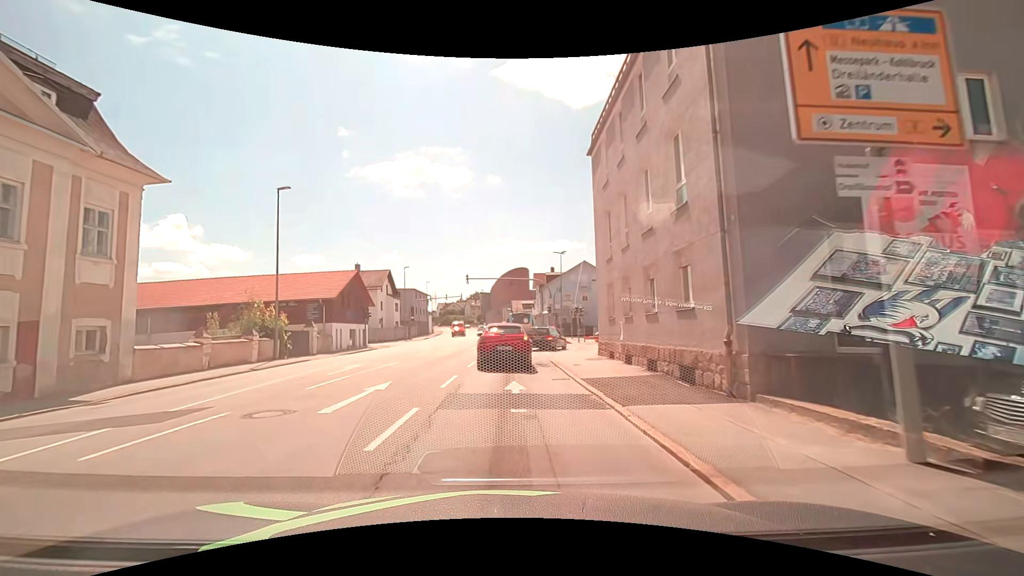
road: tertiary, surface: asphalt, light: Day
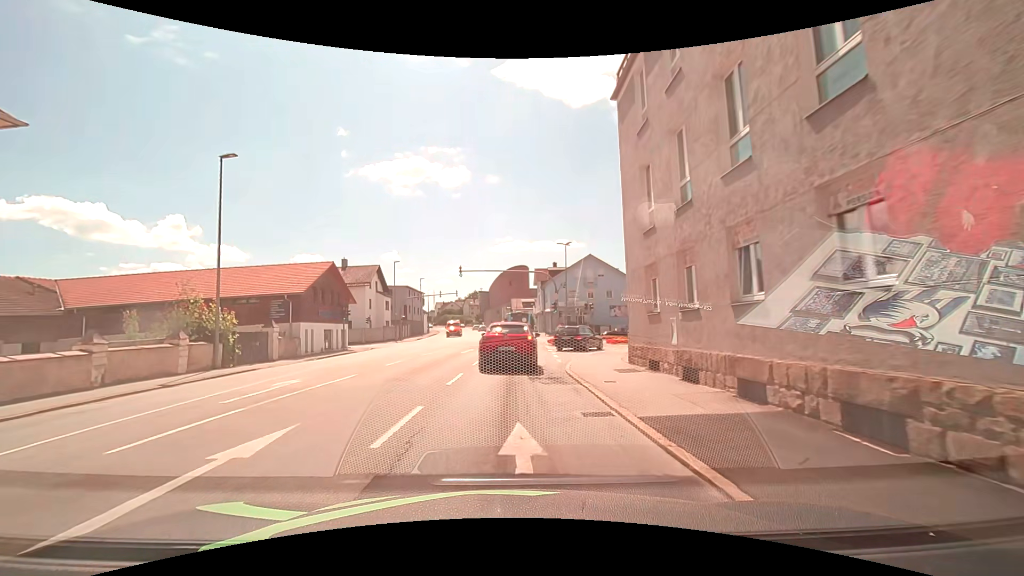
(0.0, +5.8) m; 0°
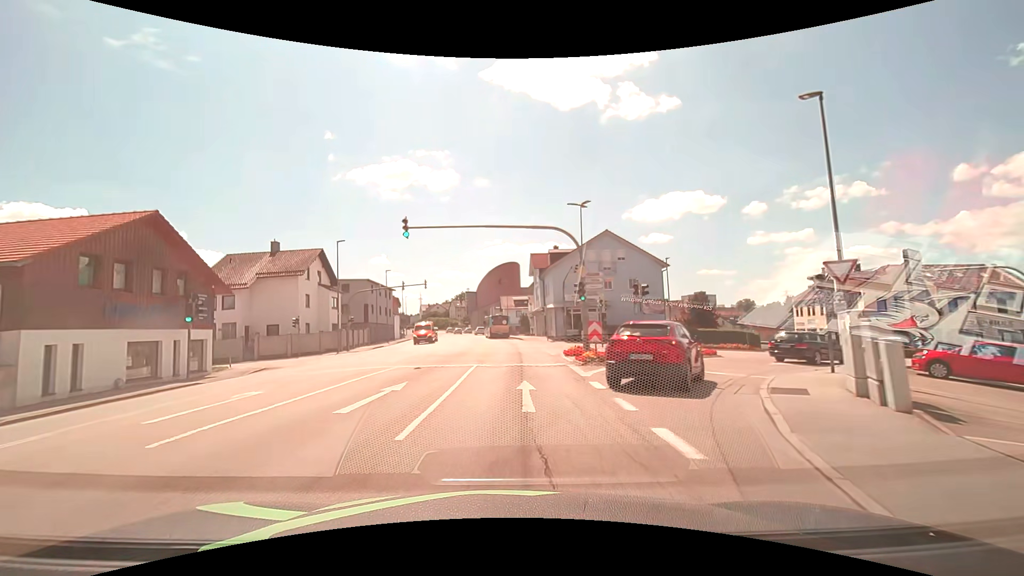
(+0.1, +18.1) m; +1°
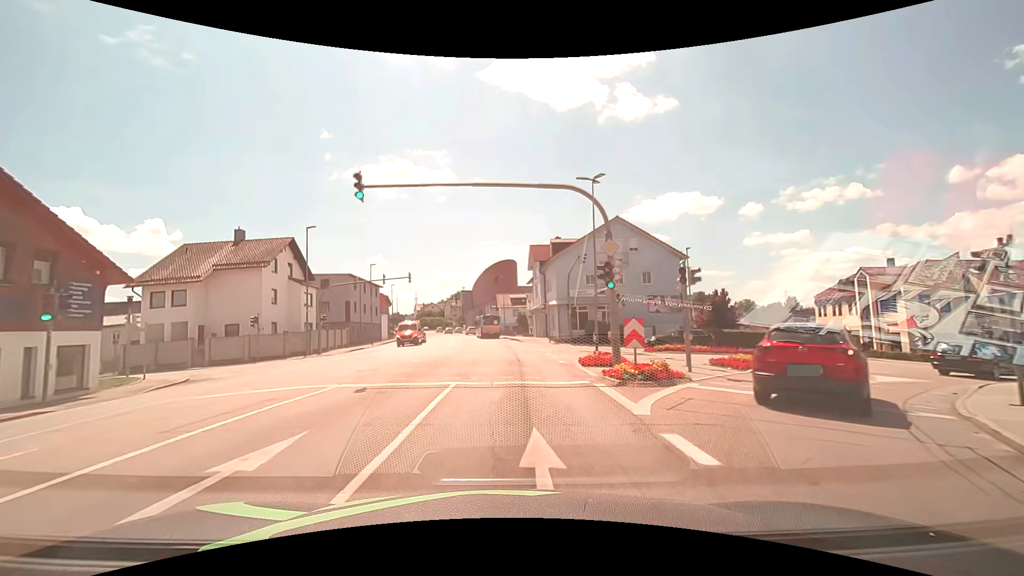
(0.0, +6.4) m; +1°
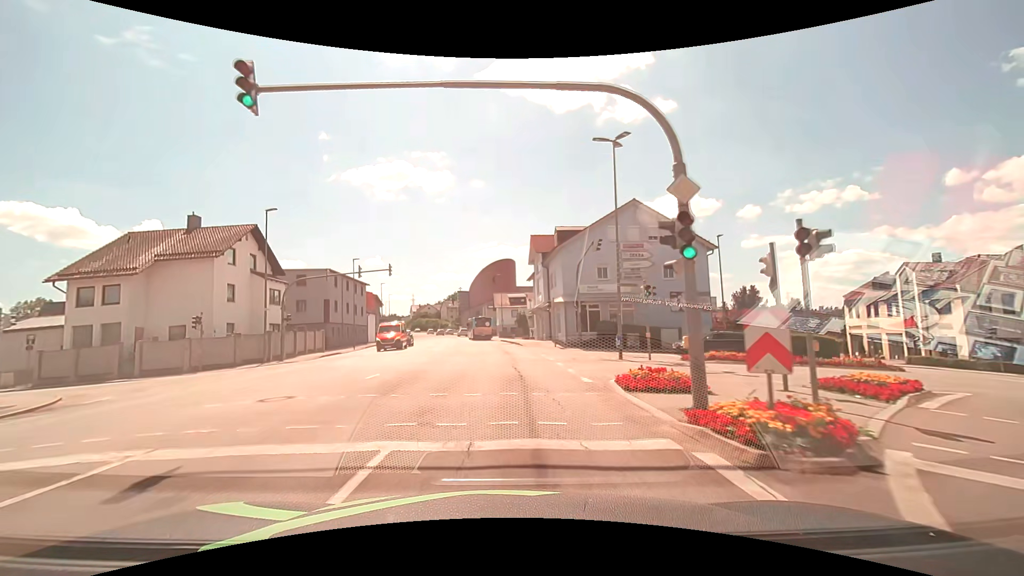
(0.0, +6.6) m; 0°
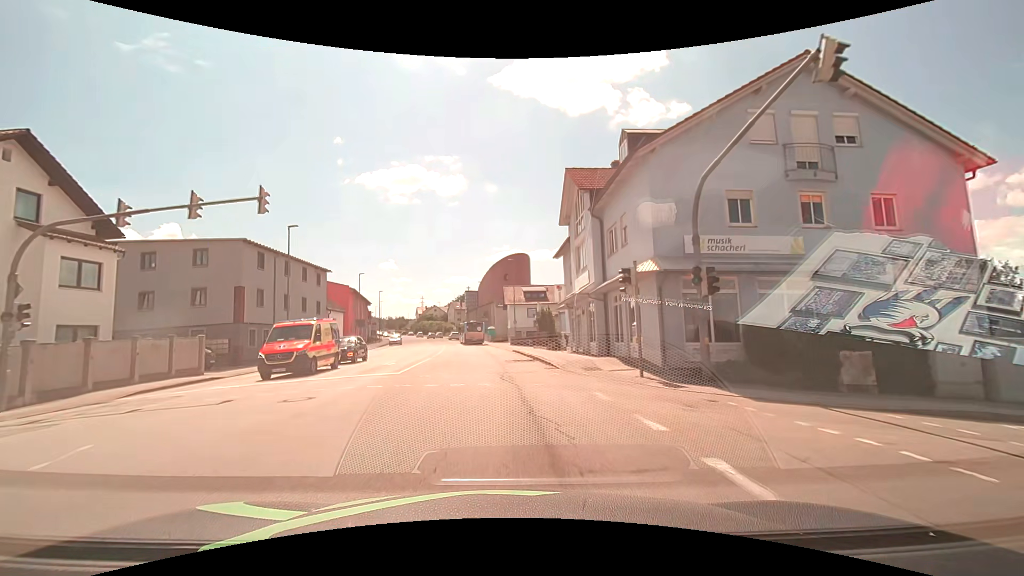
(-0.3, +20.7) m; -2°
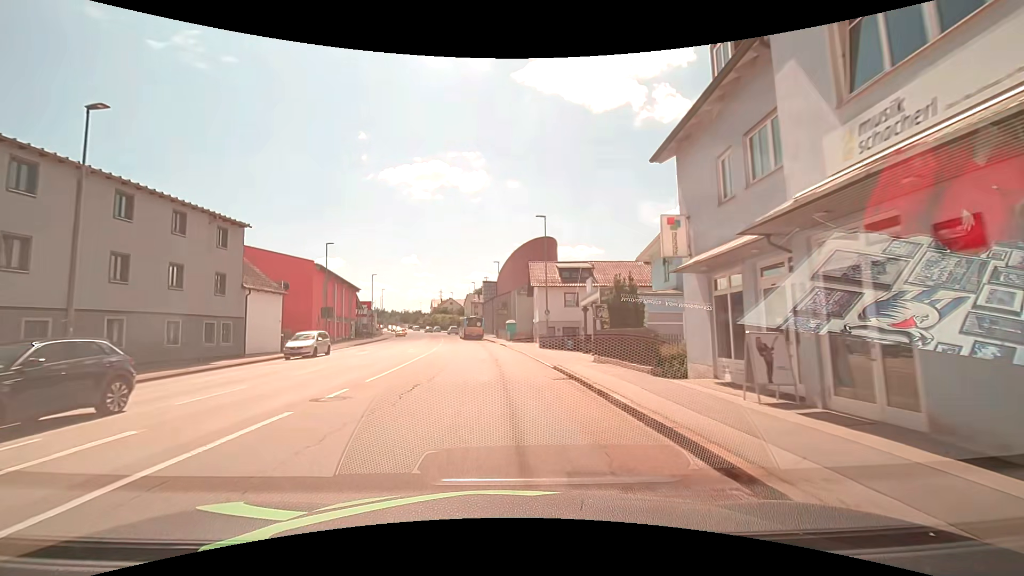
(-0.5, +20.7) m; -2°
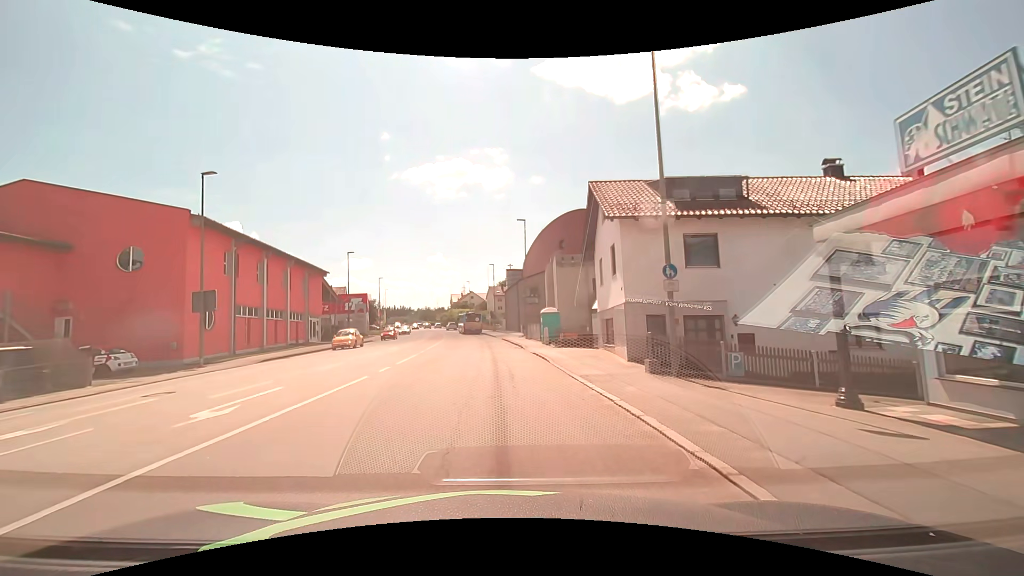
(-0.5, +23.8) m; -3°
(0, +10) (0, +20) (-1, +30) (-2, +40) (-2, +50) (-4, +60) (-5, +70) (-6, +80) (-8, +90) (-10, +99) m
